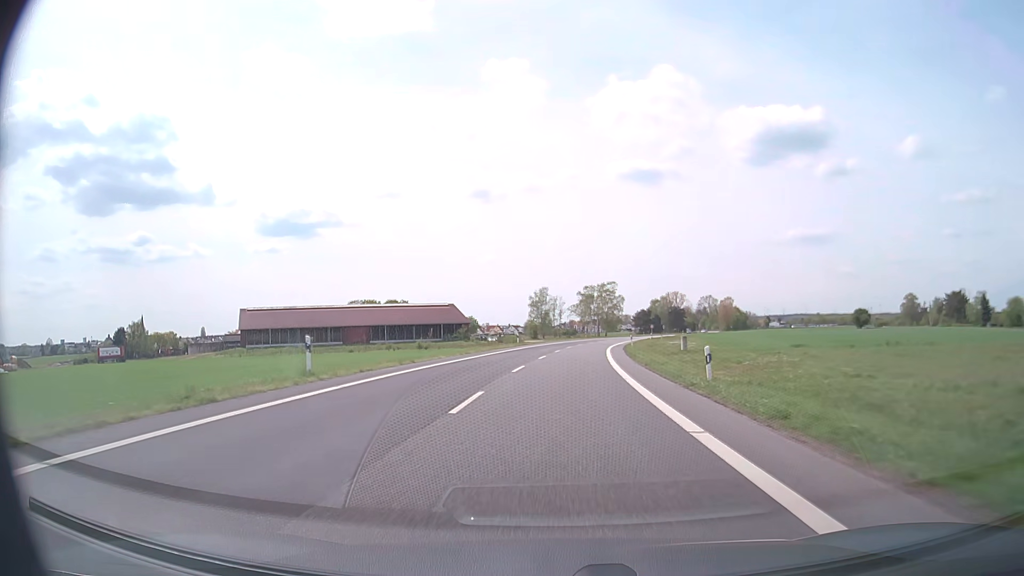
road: secondary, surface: asphalt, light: Day
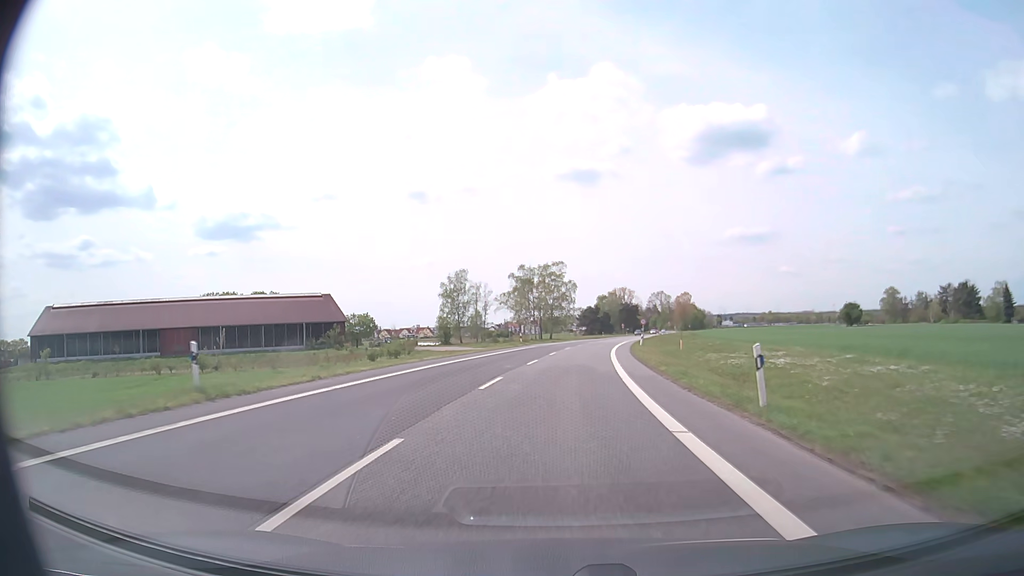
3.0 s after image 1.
(+2.7, +53.8) m; +6°
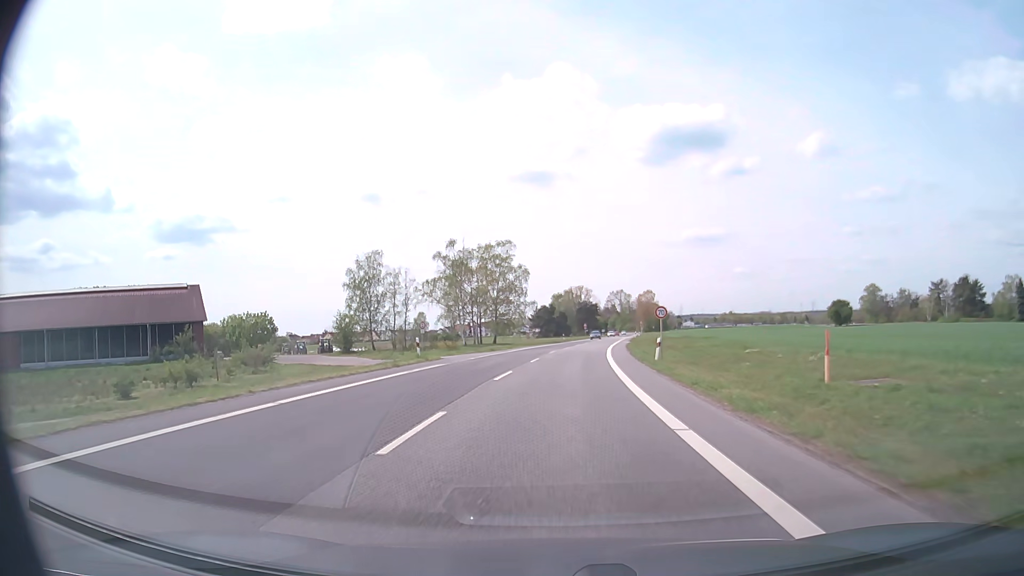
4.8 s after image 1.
(+1.0, +32.1) m; +4°
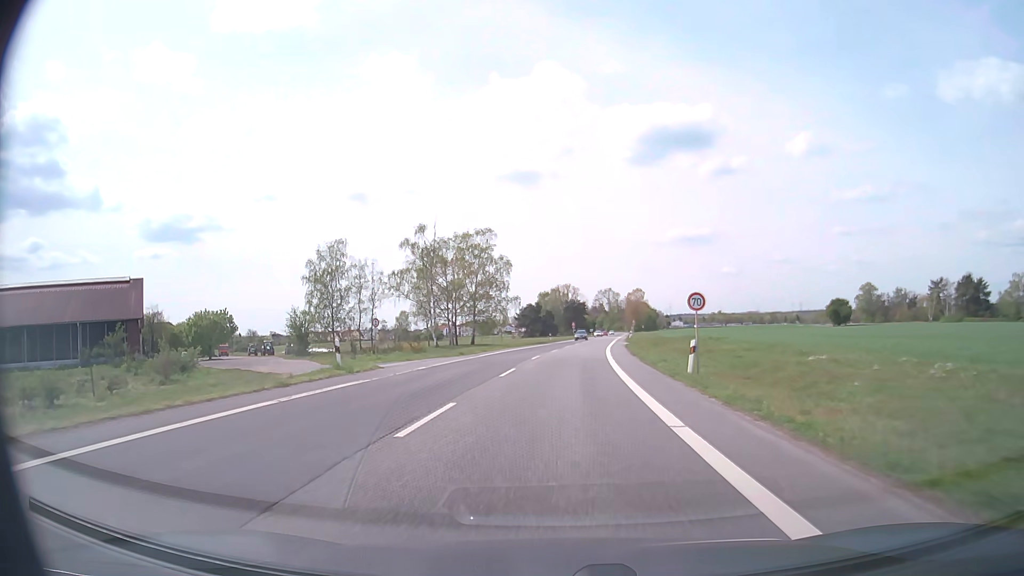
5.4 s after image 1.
(+0.1, +10.6) m; +1°
(0, +10) (0, +20) (+1, +30) (+1, +40) (+2, +50) (+3, +60) (+4, +70) (+5, +80) (+6, +90) (+7, +100) m
